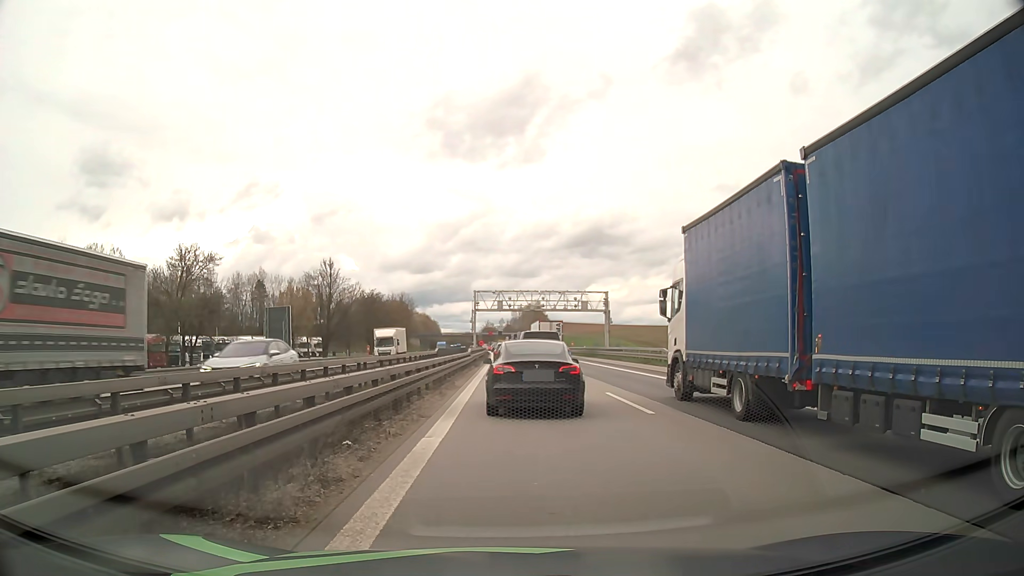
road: motorway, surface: asphalt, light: Day
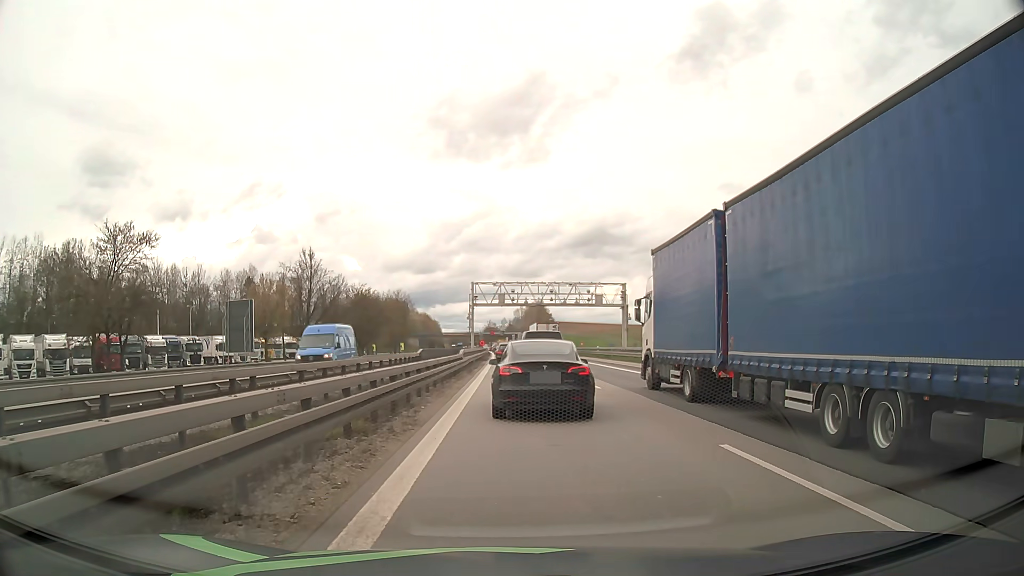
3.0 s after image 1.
(0.0, +10.5) m; 0°
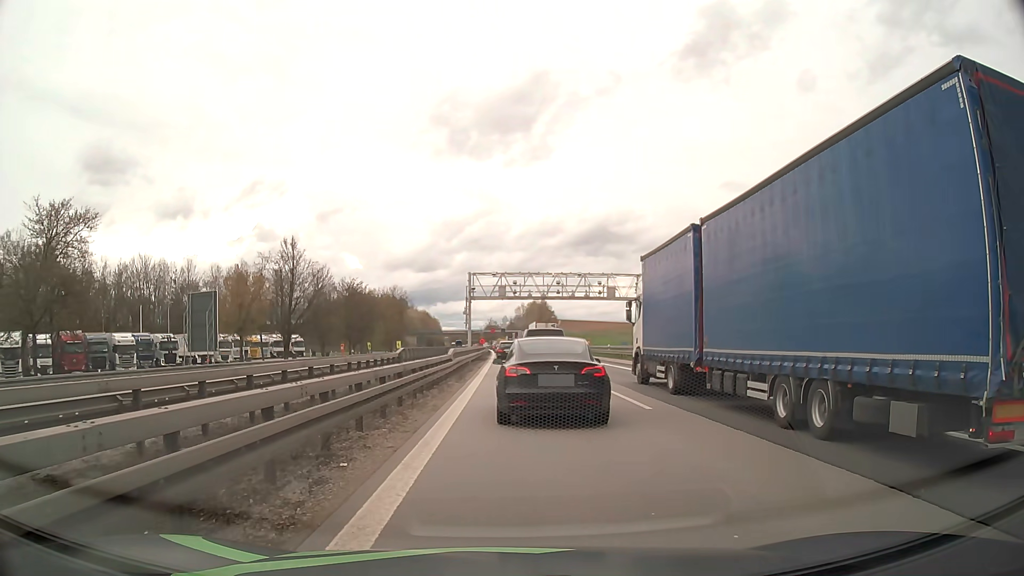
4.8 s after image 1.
(-0.1, +7.3) m; -1°
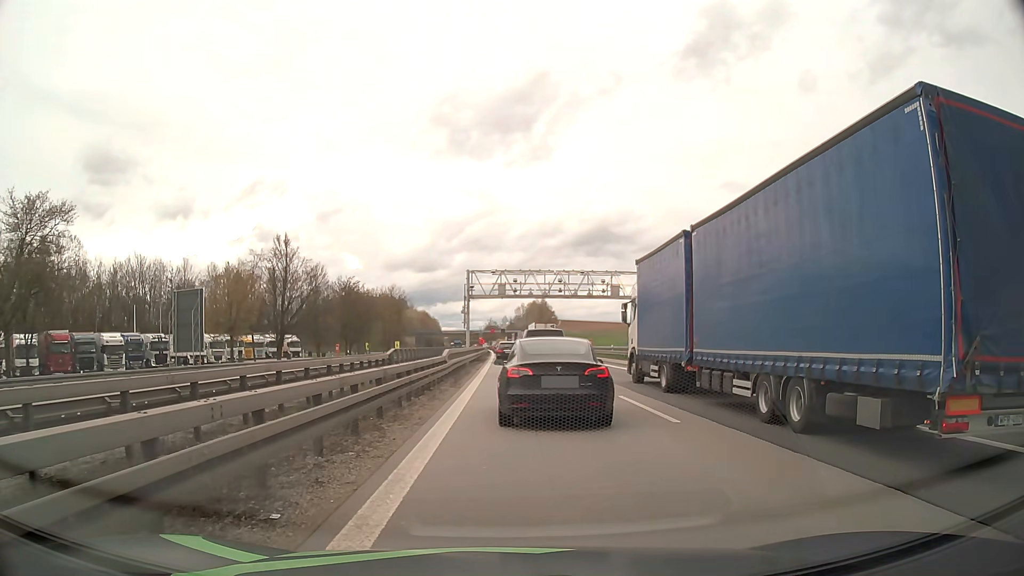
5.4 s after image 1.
(0.0, +2.3) m; +1°
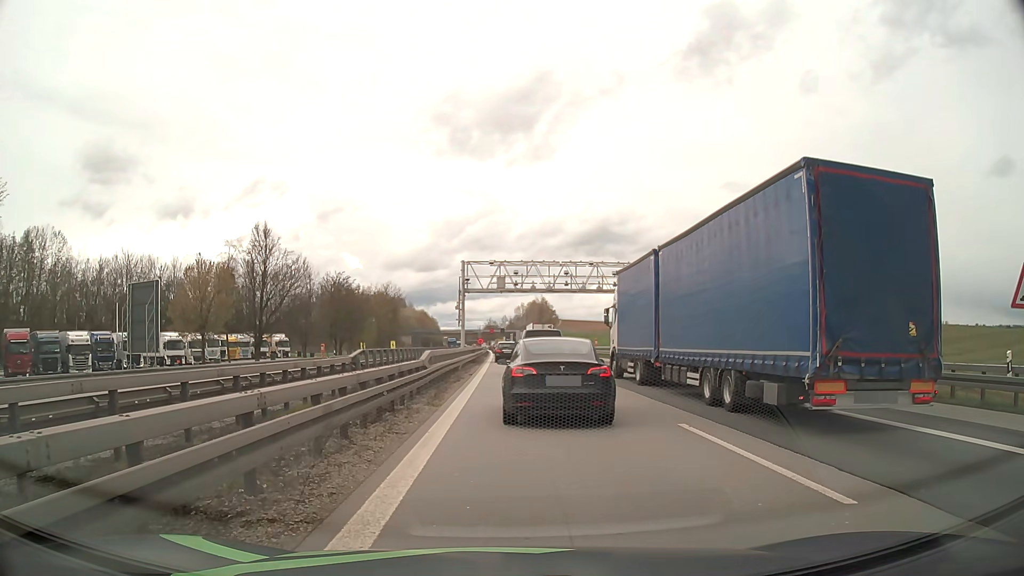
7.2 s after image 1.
(0.0, +6.2) m; 0°
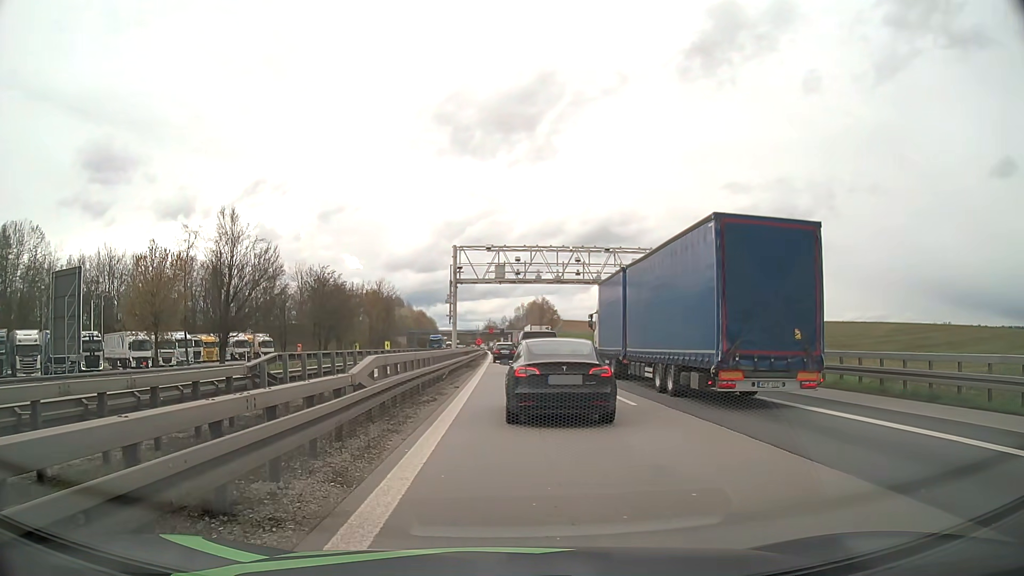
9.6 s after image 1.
(0.0, +8.3) m; 0°
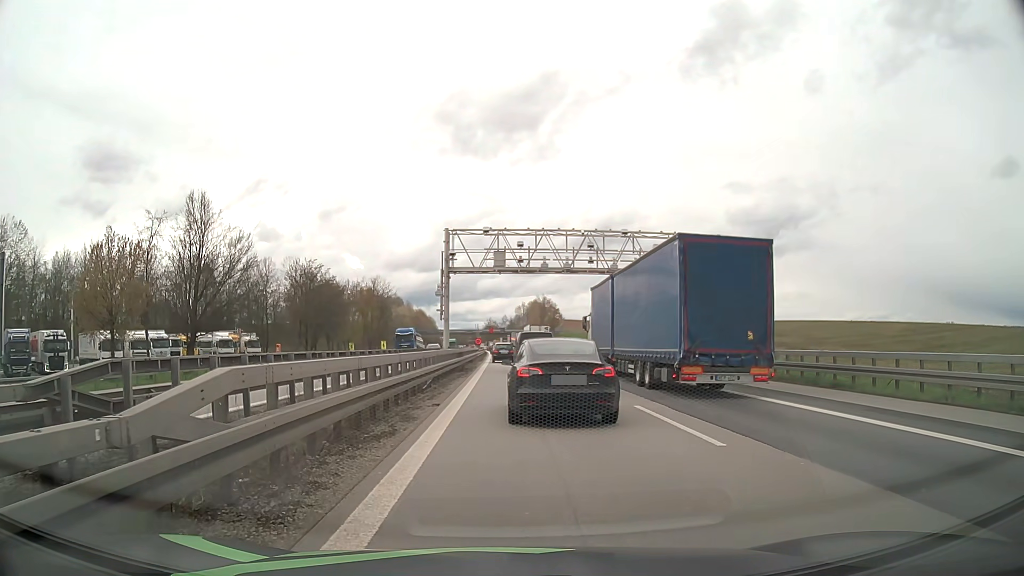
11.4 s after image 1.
(0.0, +6.2) m; 0°
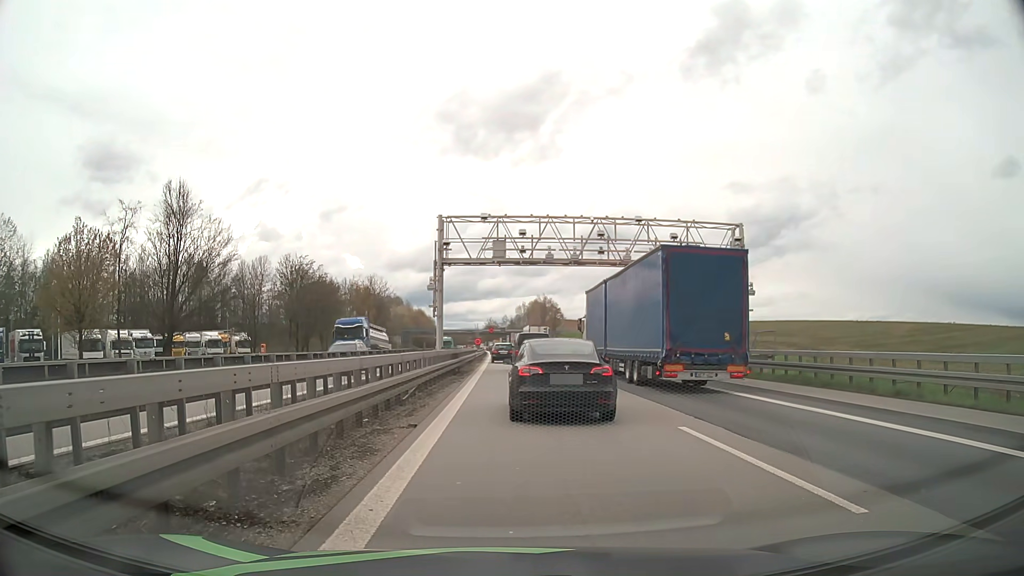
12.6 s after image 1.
(0.0, +3.9) m; 0°
